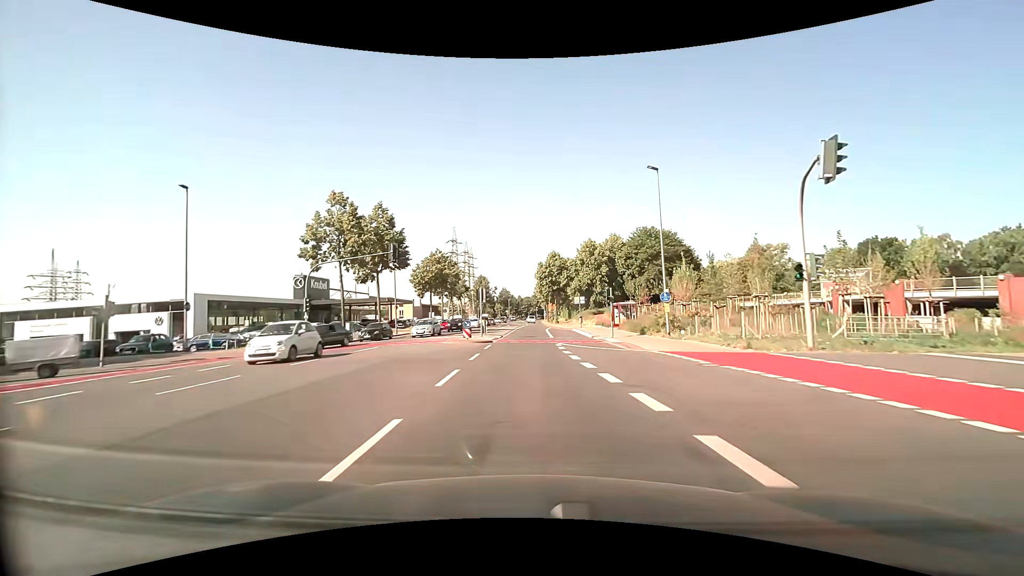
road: secondary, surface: asphalt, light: Day
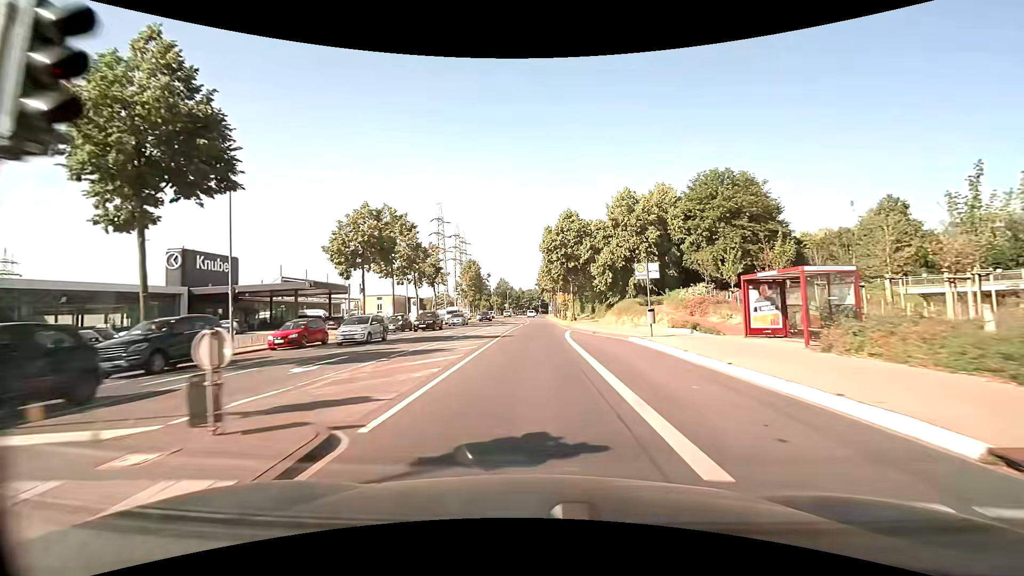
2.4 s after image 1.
(-0.1, +31.3) m; 0°
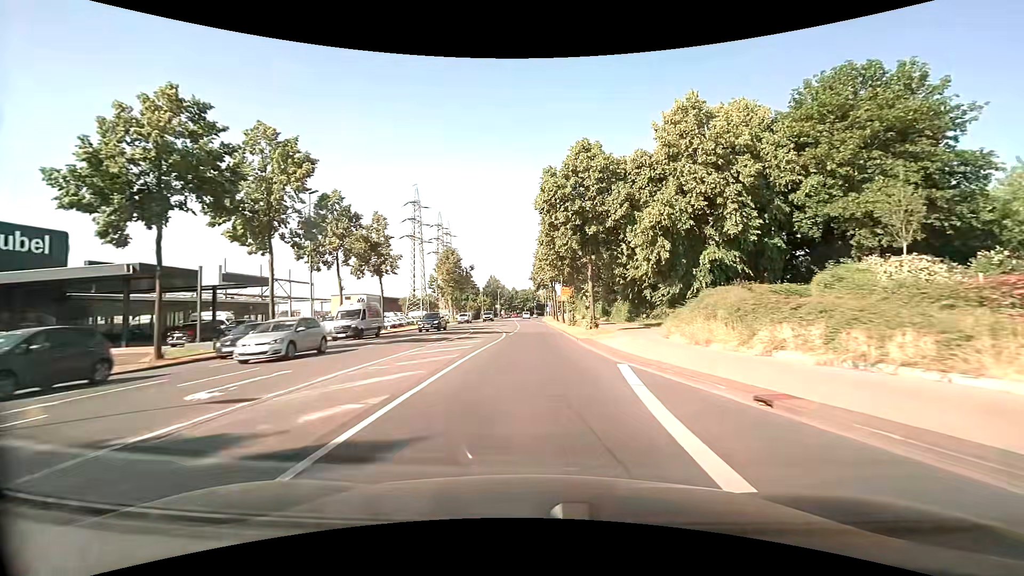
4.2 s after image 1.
(+0.2, +23.7) m; +1°
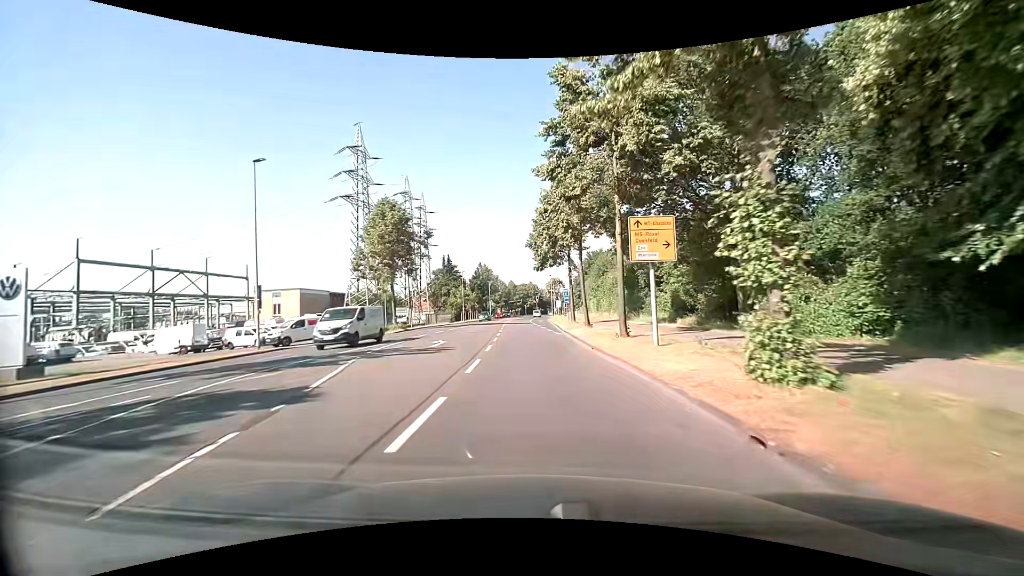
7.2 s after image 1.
(-0.2, +40.4) m; 0°
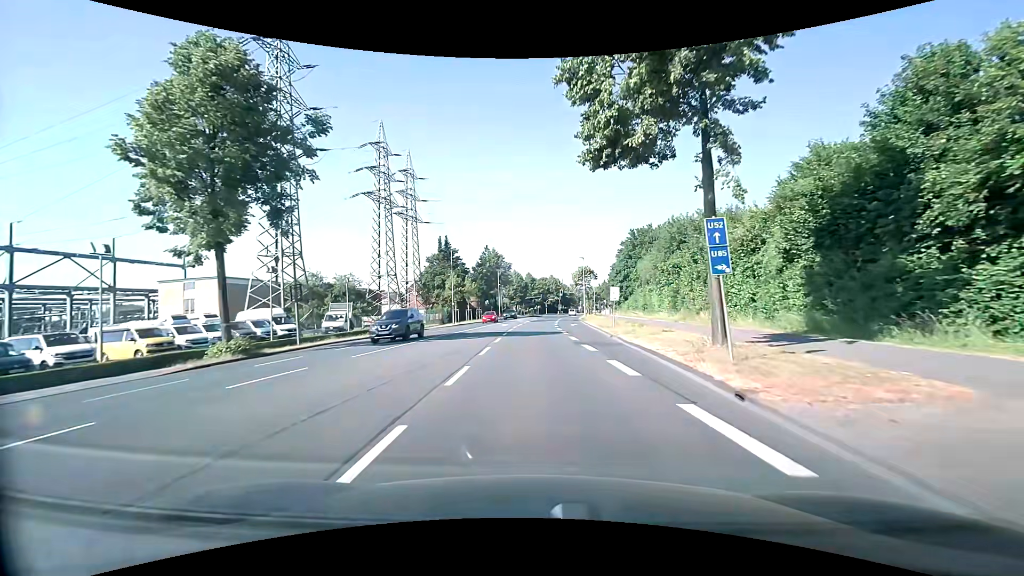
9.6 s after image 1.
(-0.7, +32.8) m; -2°
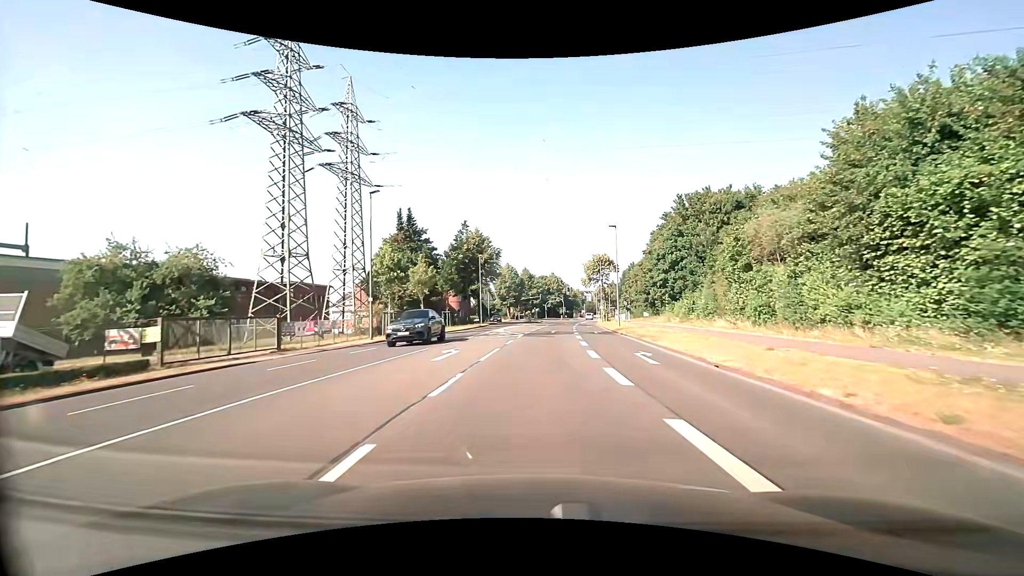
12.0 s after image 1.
(0.0, +31.6) m; 0°
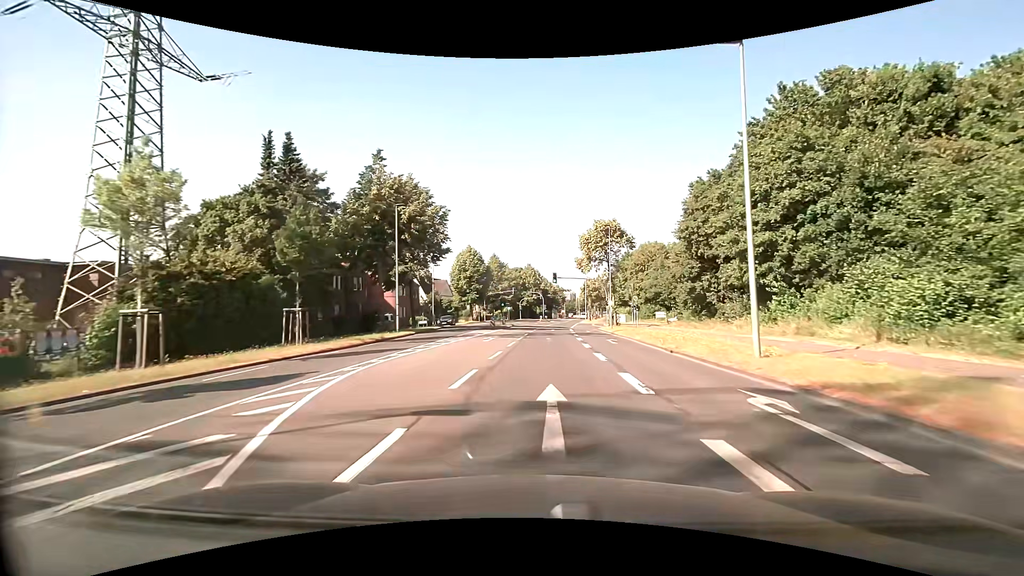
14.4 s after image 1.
(+0.6, +31.8) m; +2°
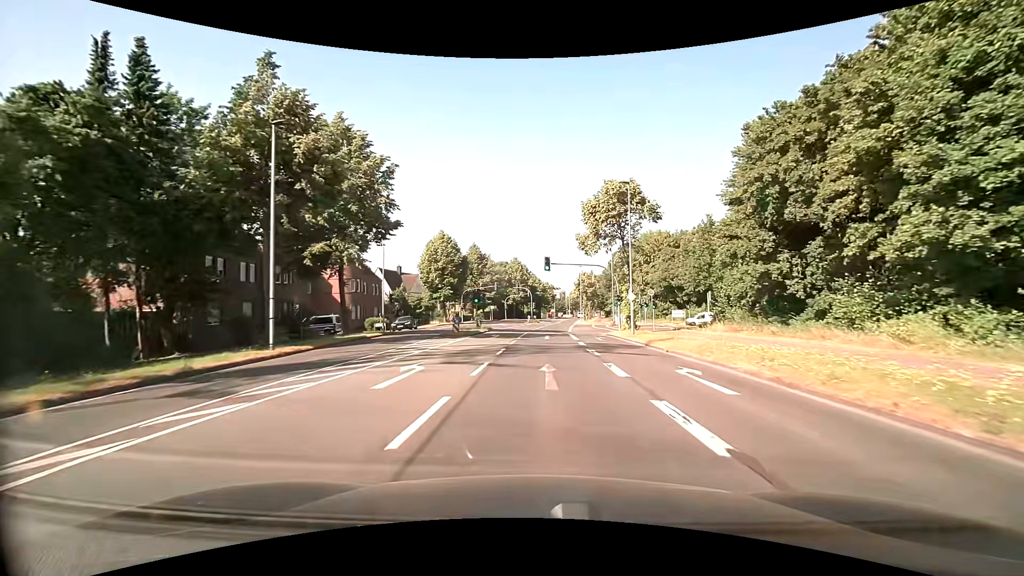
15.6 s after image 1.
(+0.3, +15.8) m; +2°
(0, +10) (0, +20) (+1, +30) (+1, +40) (+2, +50) (+2, +60) (+3, +70) (+4, +80) (+5, +90) (+6, +100) m
